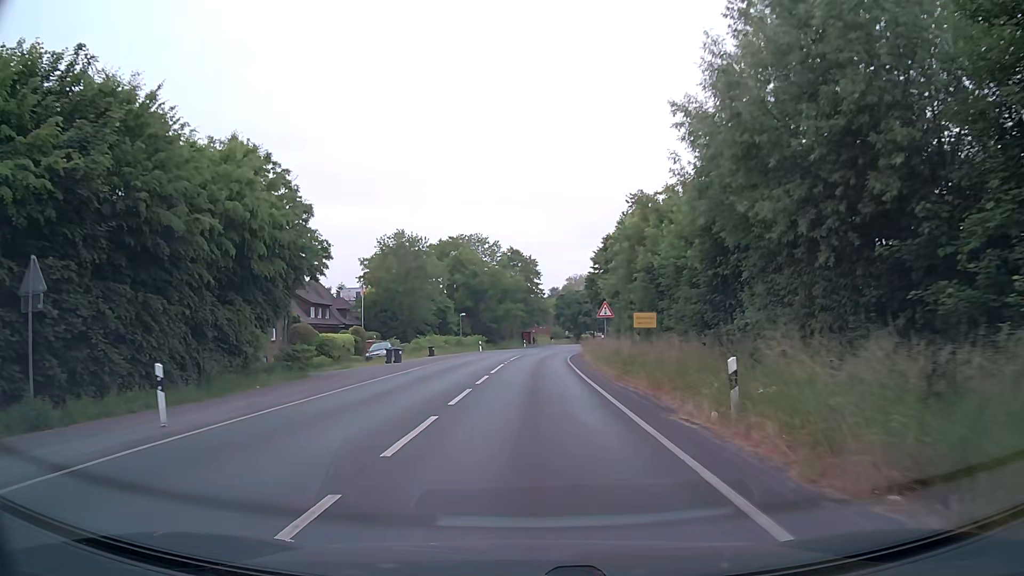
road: secondary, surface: asphalt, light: Day
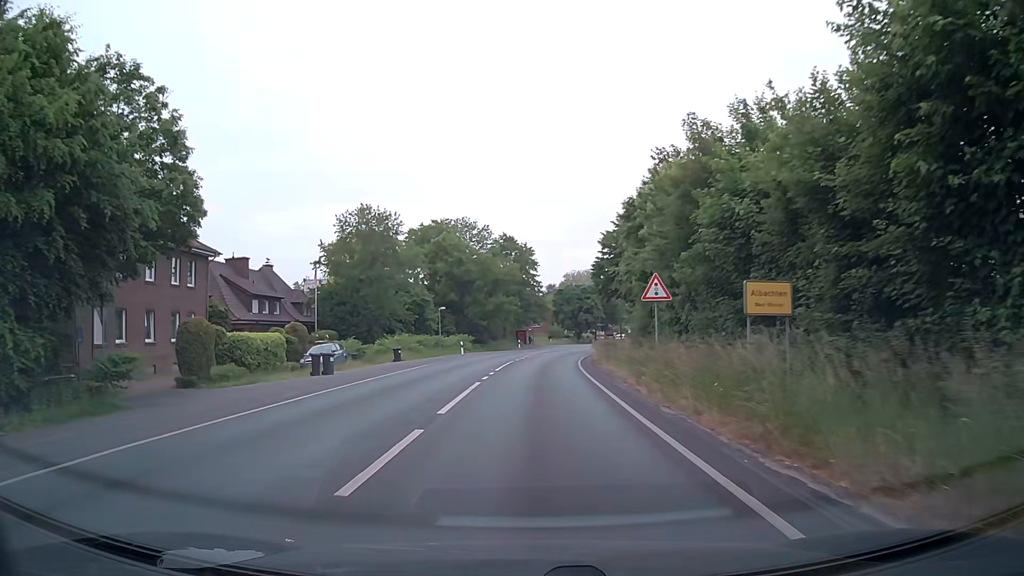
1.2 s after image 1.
(0.0, +14.0) m; +1°
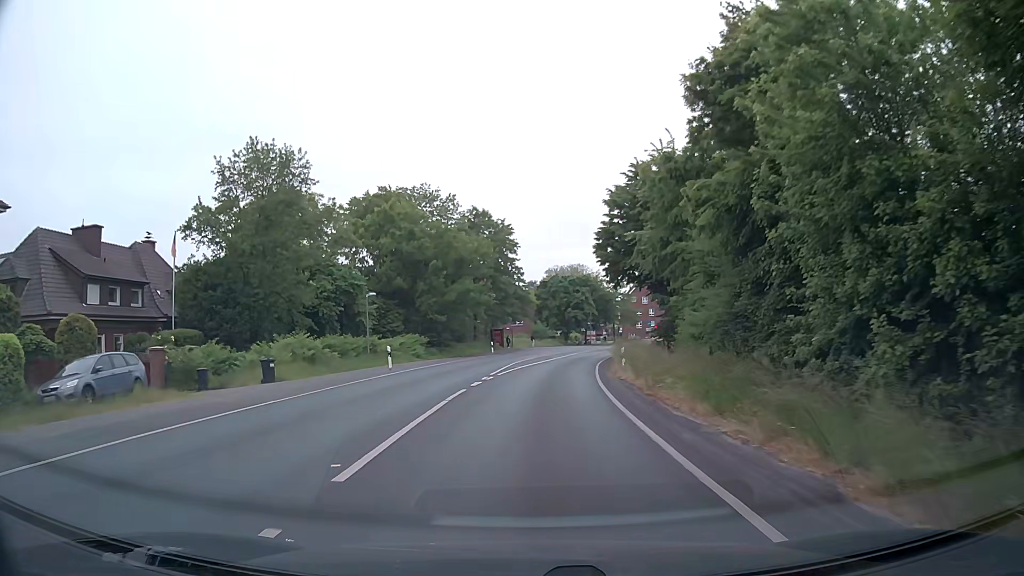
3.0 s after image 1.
(+0.2, +20.8) m; +2°
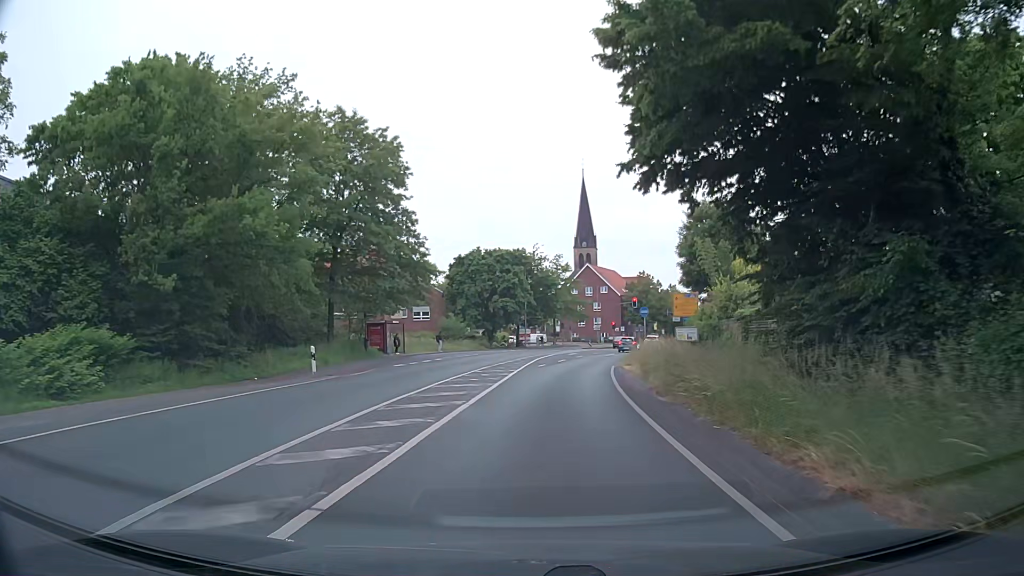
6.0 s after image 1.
(+1.4, +33.8) m; +5°
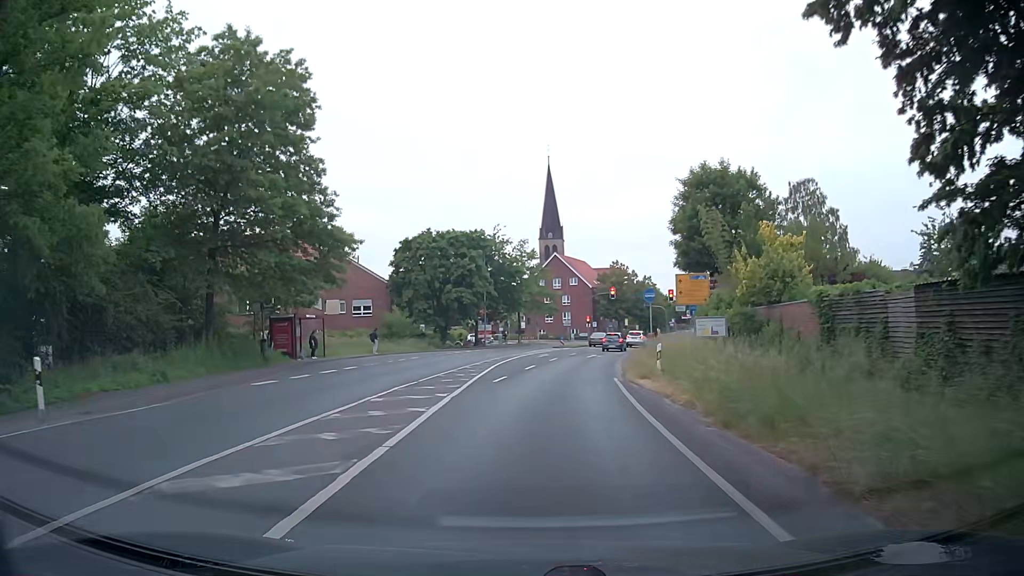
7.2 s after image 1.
(+0.6, +12.8) m; +4°
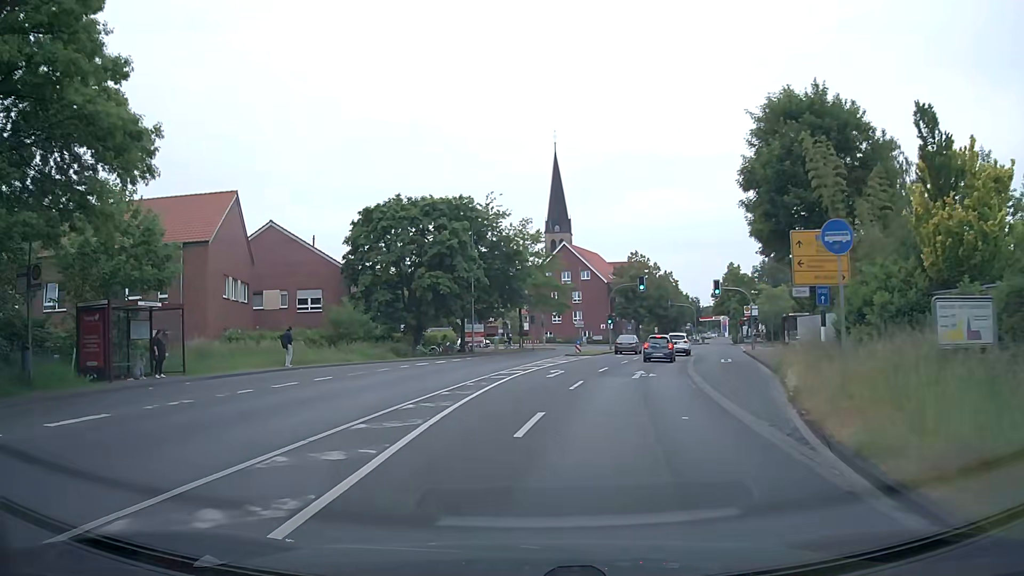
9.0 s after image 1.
(0.0, +18.0) m; 0°
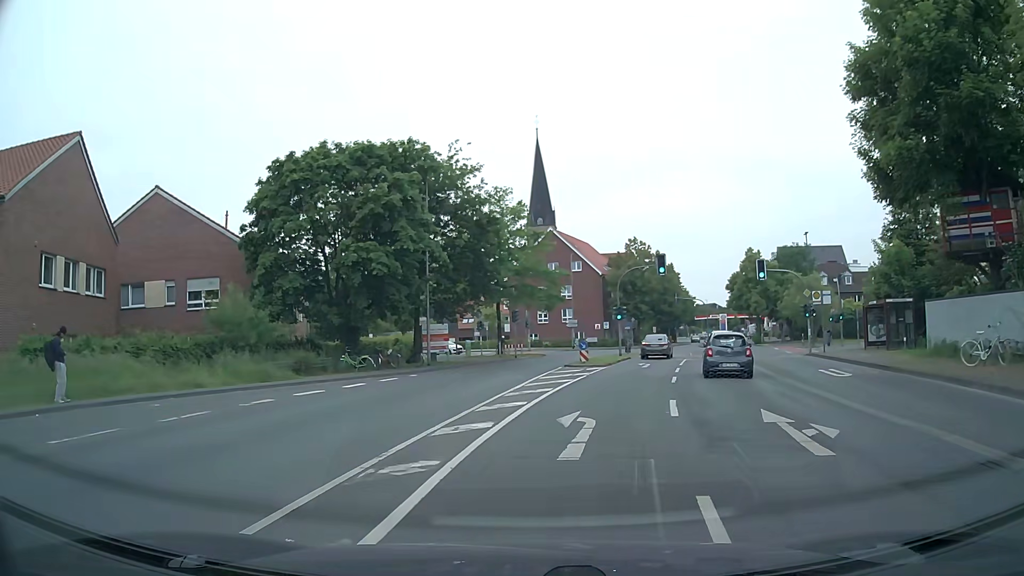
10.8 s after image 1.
(0.0, +15.6) m; +1°
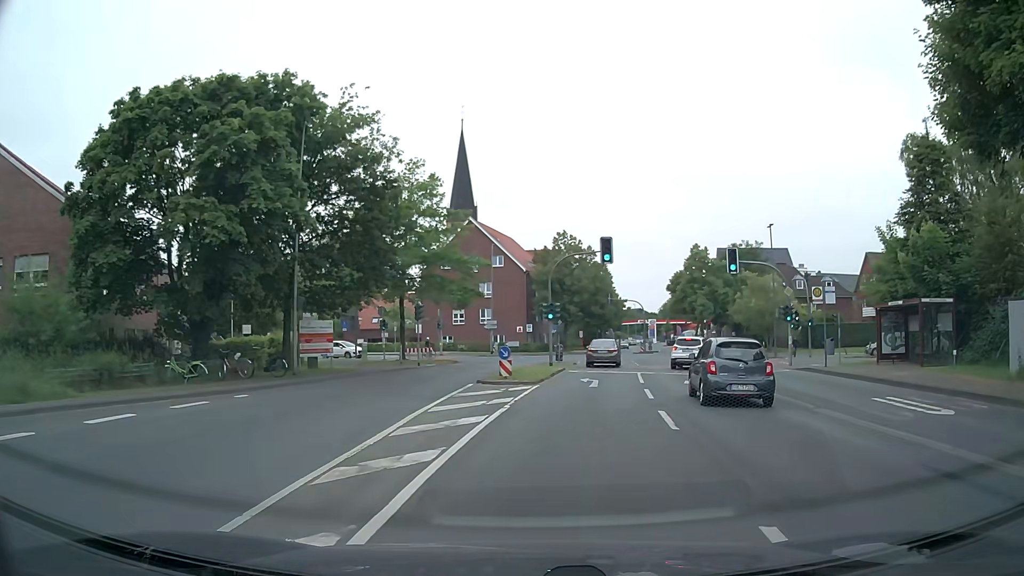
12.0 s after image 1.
(+0.4, +9.5) m; +6°
(+1, +10) (+2, +20) (+3, +30) (+5, +40) (+6, +50) (+5, +59) (-2, +66) (-12, +70) (-22, +71) (-31, +72) m
